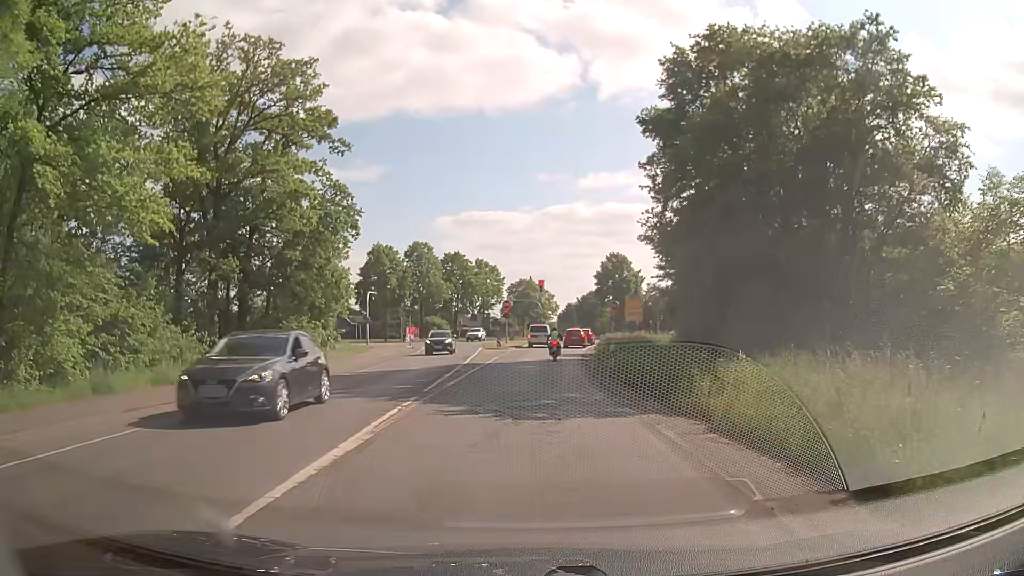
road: secondary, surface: asphalt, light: Day
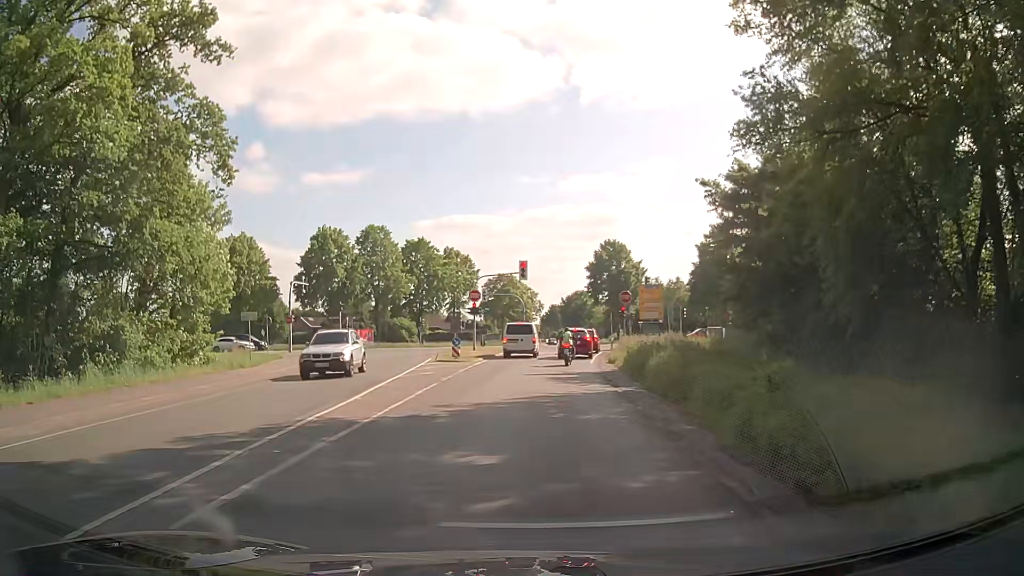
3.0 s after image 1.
(+0.3, +19.9) m; +1°
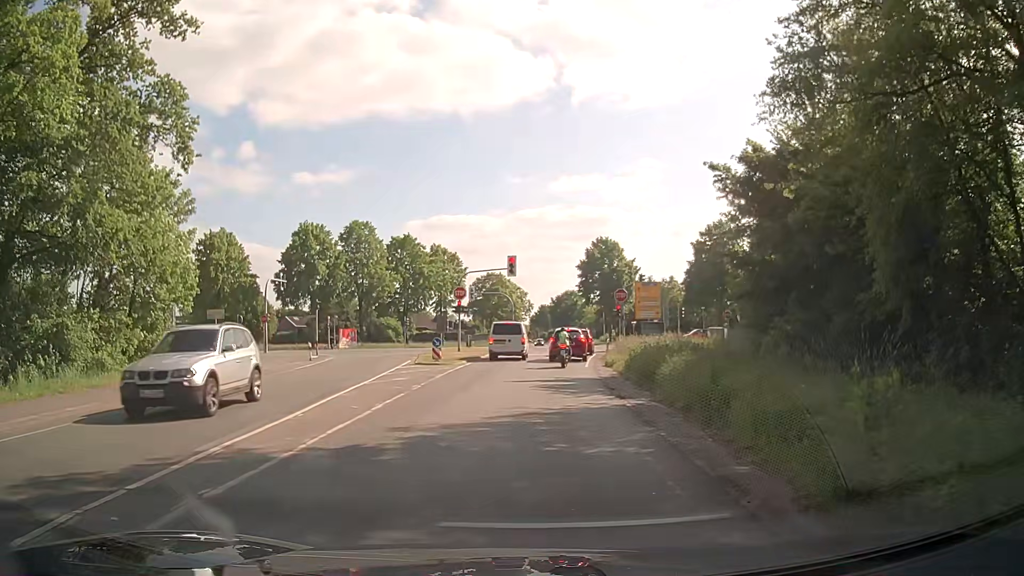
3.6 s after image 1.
(0.0, +3.2) m; +1°
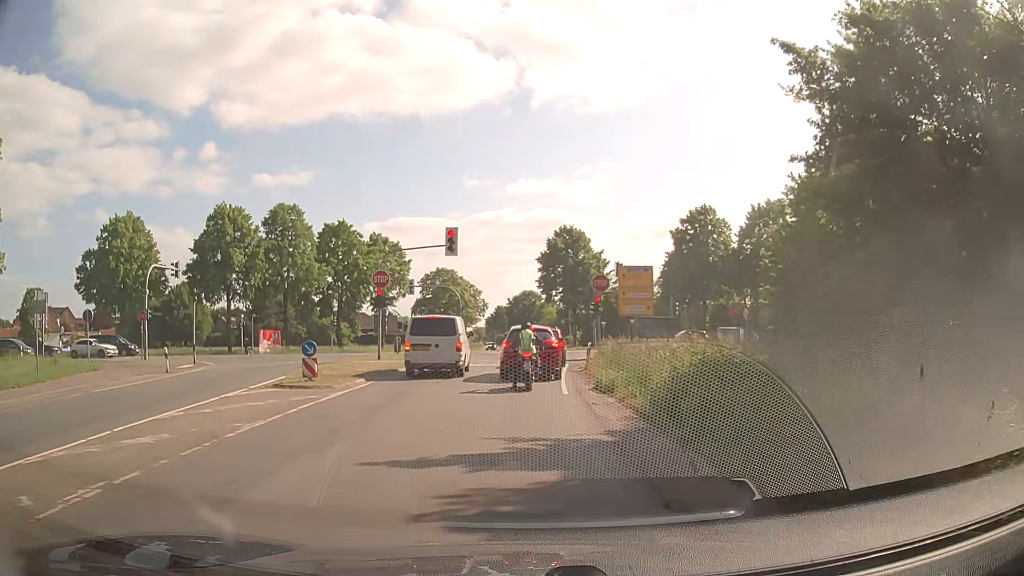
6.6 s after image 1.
(+0.5, +12.5) m; +6°
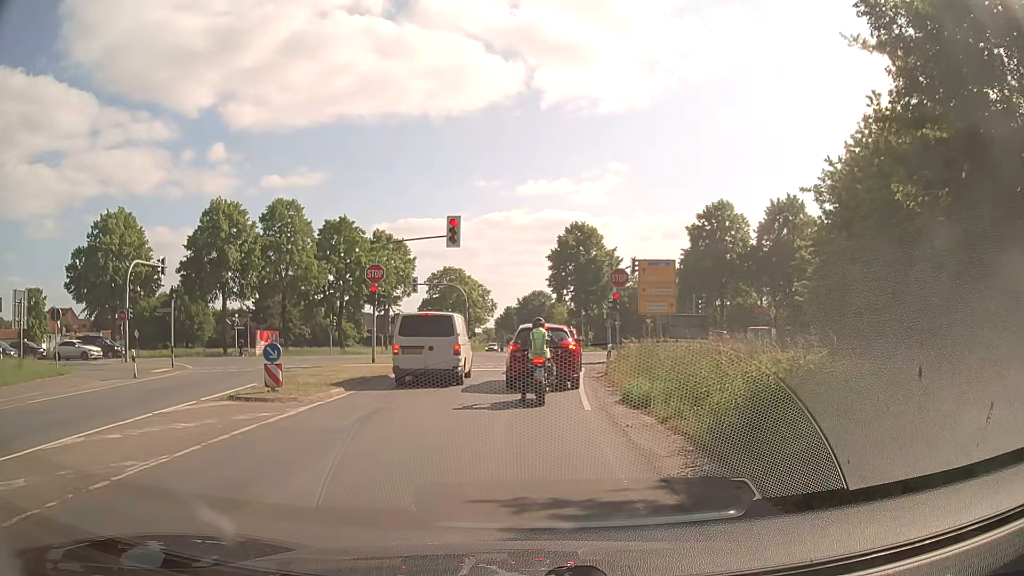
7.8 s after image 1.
(-0.1, +3.3) m; -2°
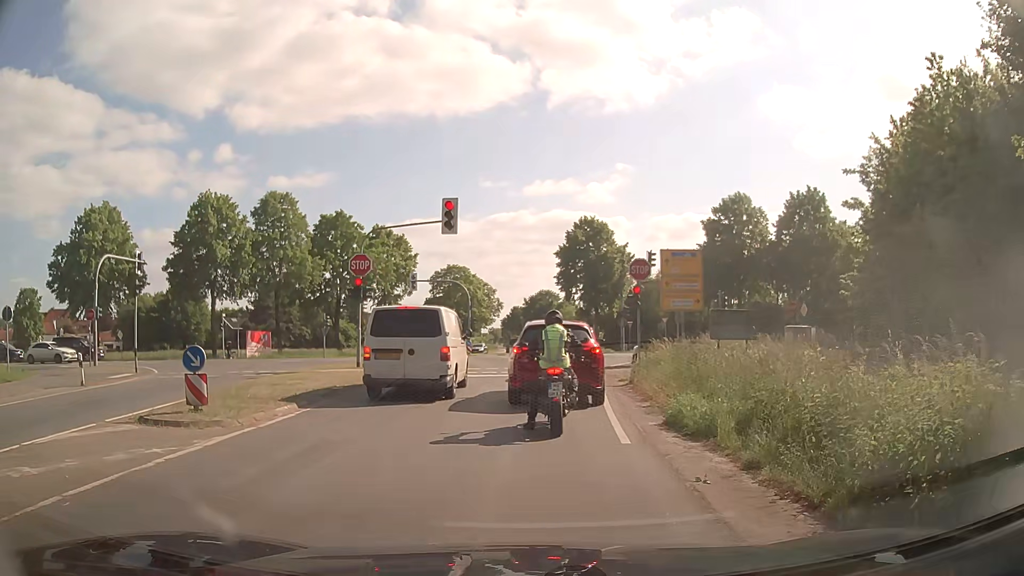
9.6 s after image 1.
(-0.1, +3.9) m; -2°
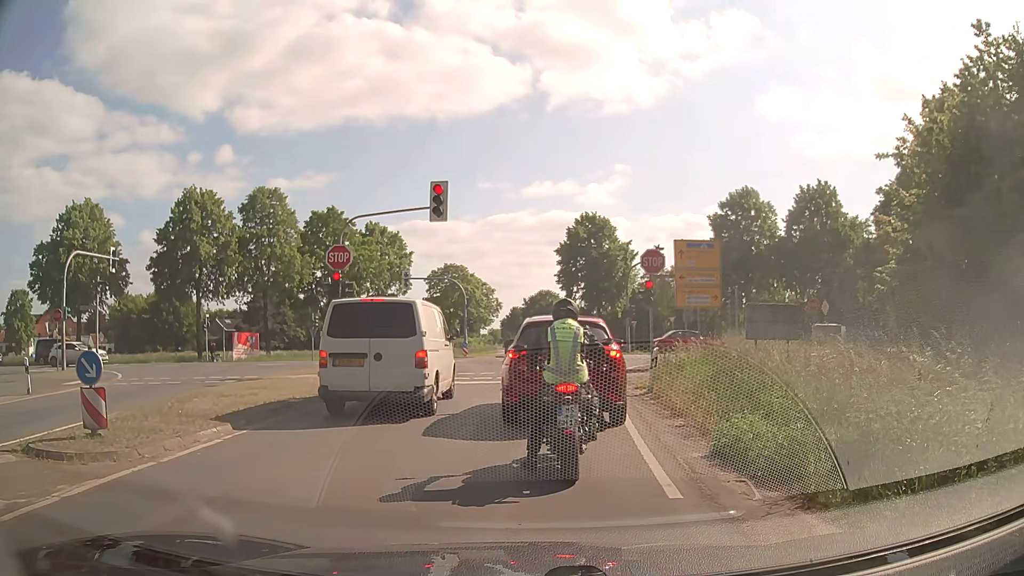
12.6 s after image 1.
(0.0, +2.9) m; -1°
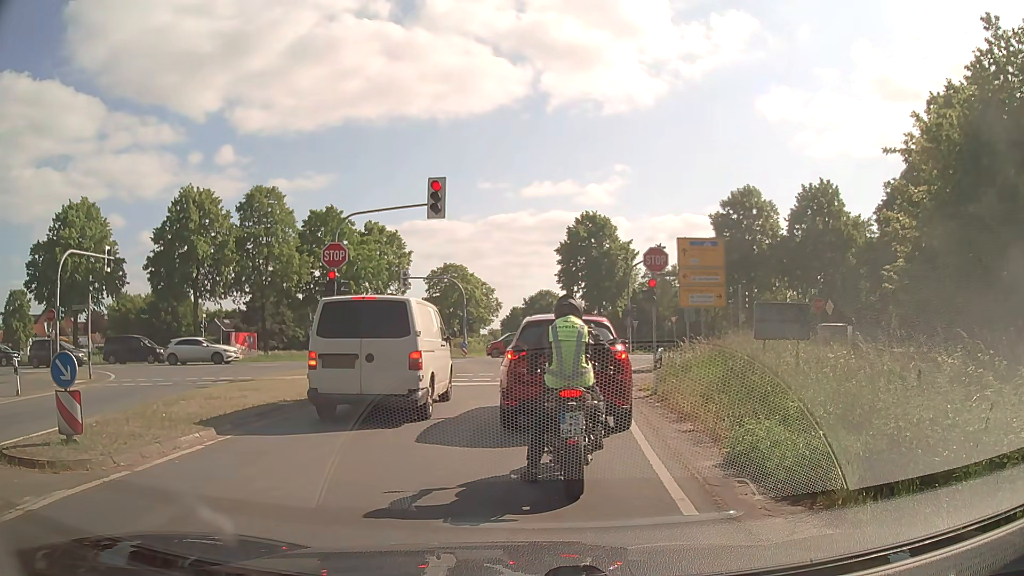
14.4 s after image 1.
(0.0, +0.6) m; 0°
(0, +10) (+1, +20) (+2, +30) (+2, +40) (+2, +50) (+2, +60) (+2, +70) (+3, +80) (+3, +90) (+4, +100) m
